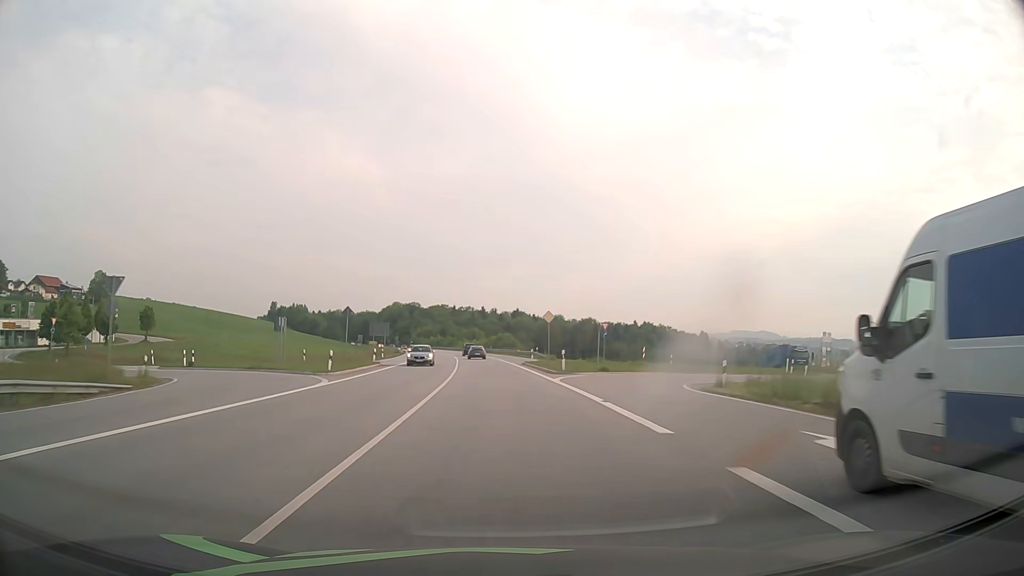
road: primary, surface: asphalt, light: Day
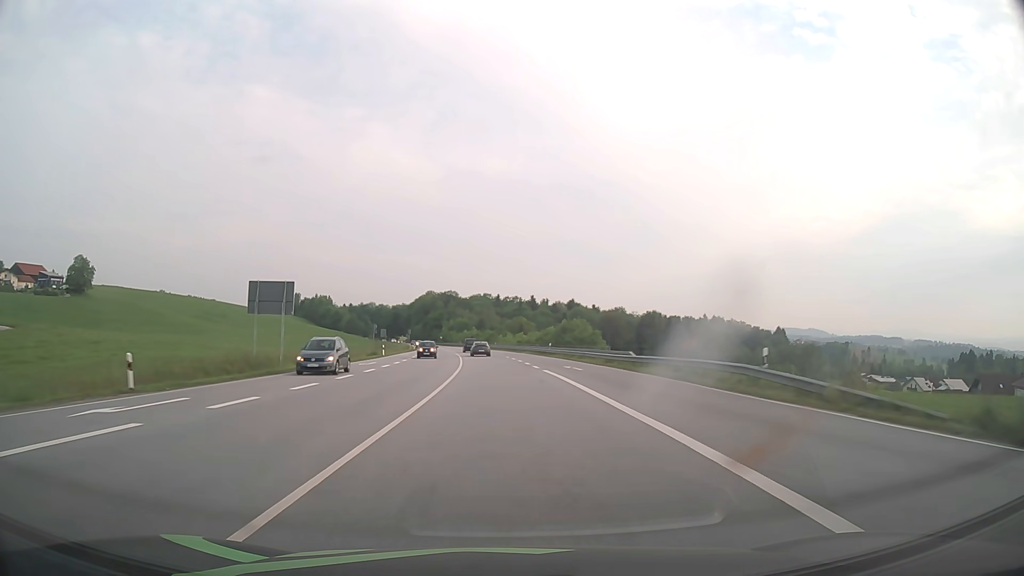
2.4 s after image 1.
(-2.3, +58.8) m; -4°
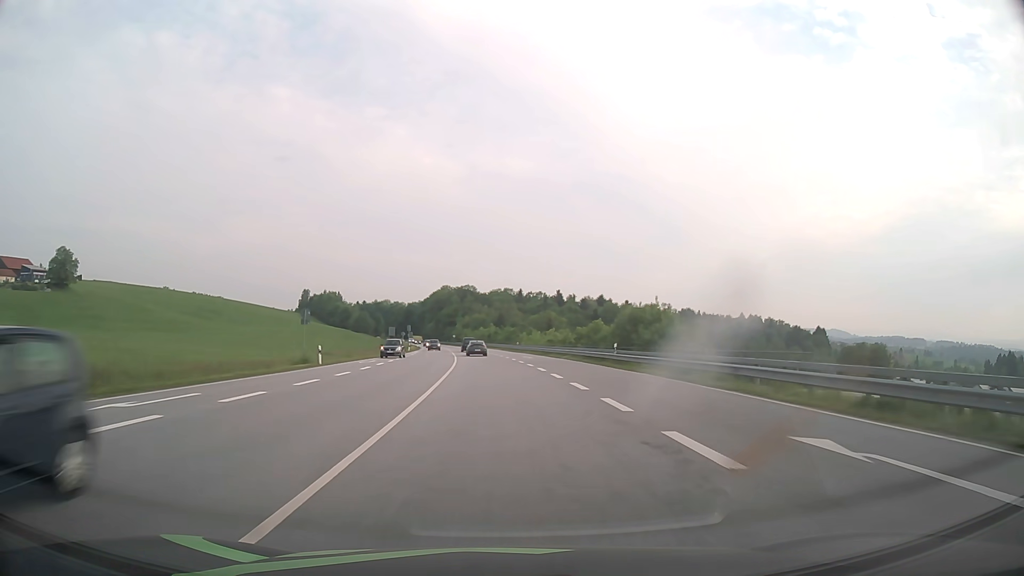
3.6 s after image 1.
(-0.5, +29.5) m; -2°
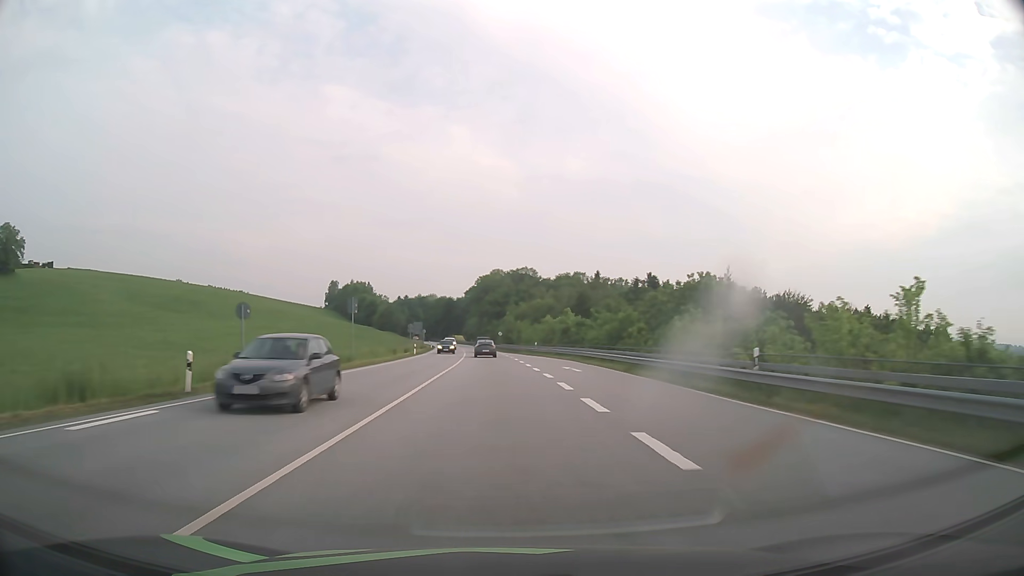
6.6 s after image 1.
(-3.2, +72.1) m; -5°
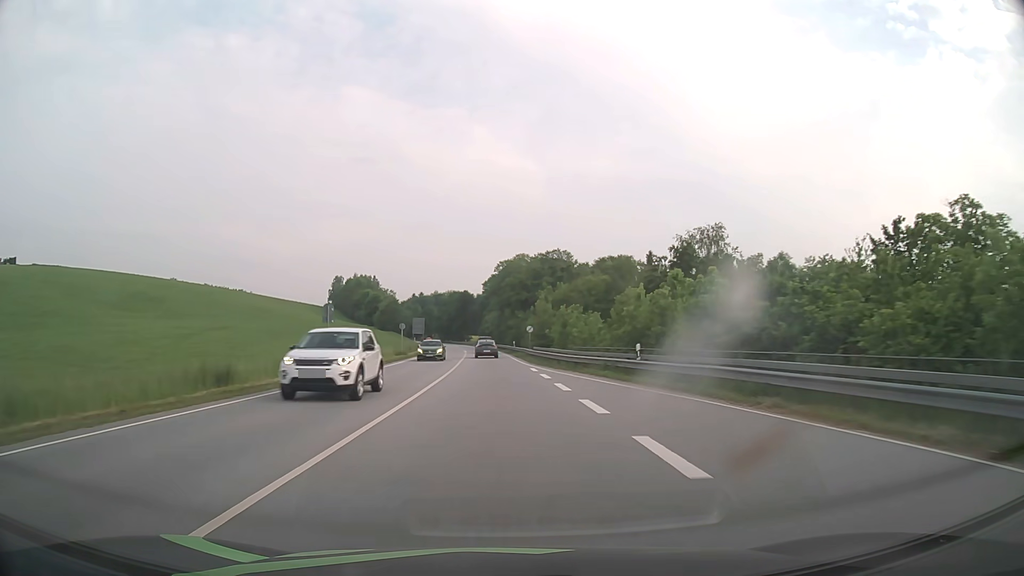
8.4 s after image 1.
(-0.8, +42.6) m; -2°
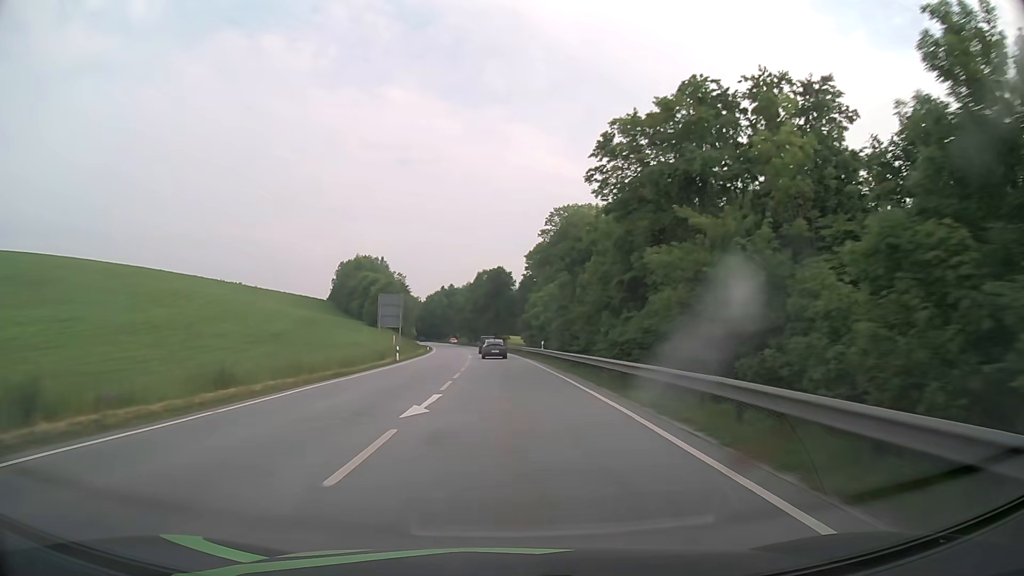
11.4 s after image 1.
(-2.5, +70.4) m; -4°
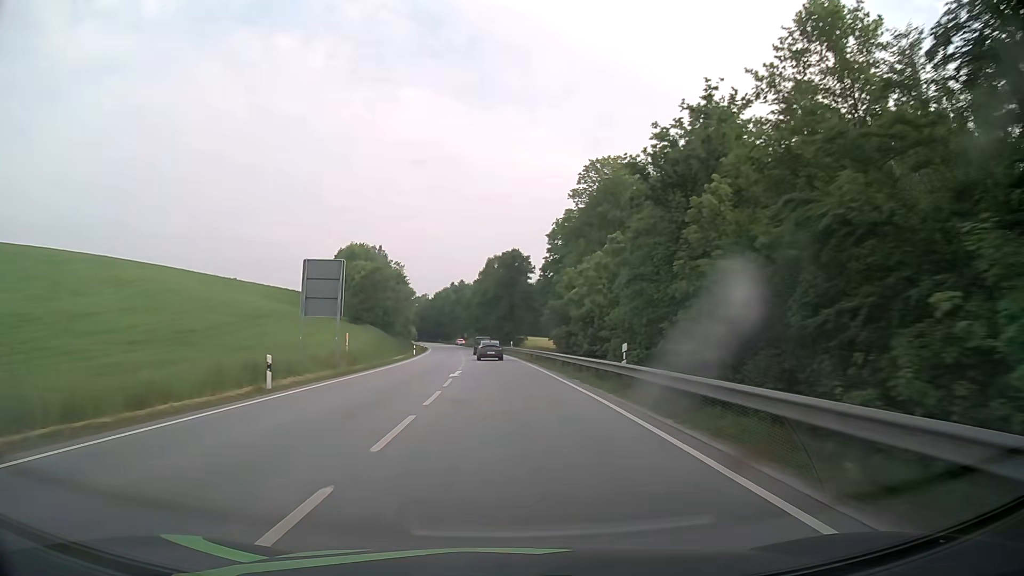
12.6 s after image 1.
(-0.3, +27.9) m; -1°
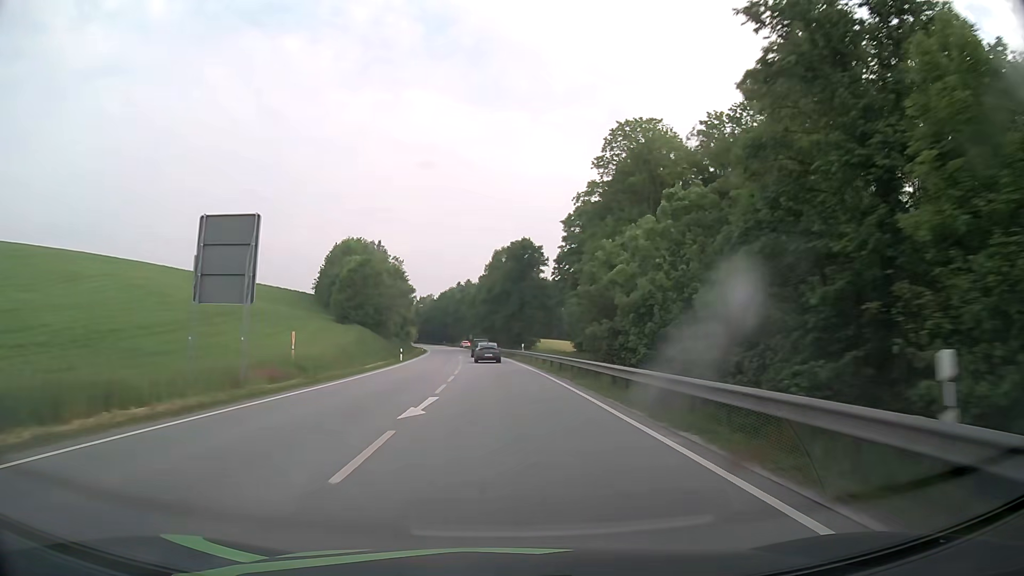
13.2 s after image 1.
(0.0, +13.9) m; 0°
(0, +10) (0, +20) (-1, +30) (-1, +40) (-1, +50) (-2, +60) (-3, +70) (-4, +80) (-5, +90) (-6, +100) m
